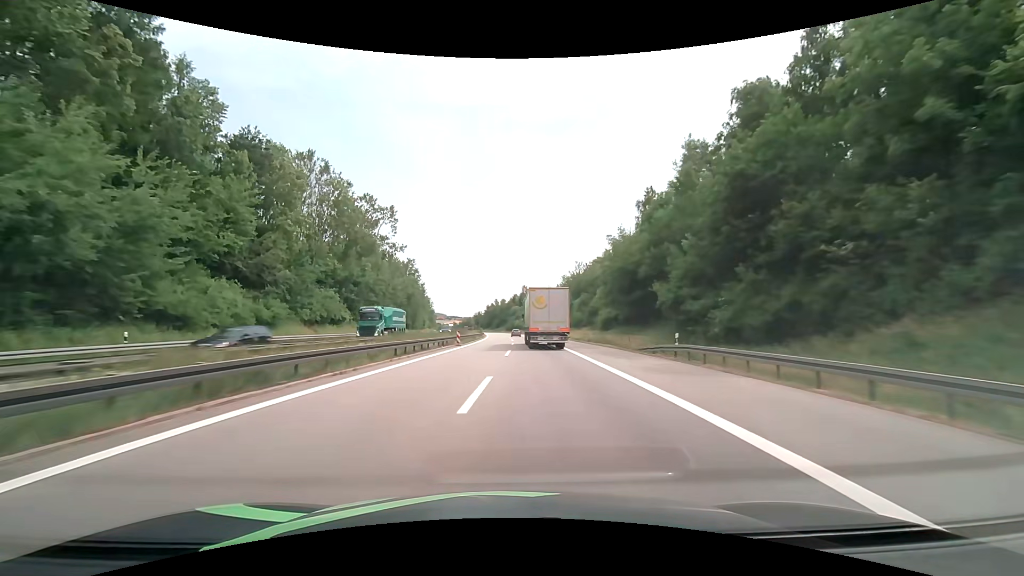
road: motorway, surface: asphalt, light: Day
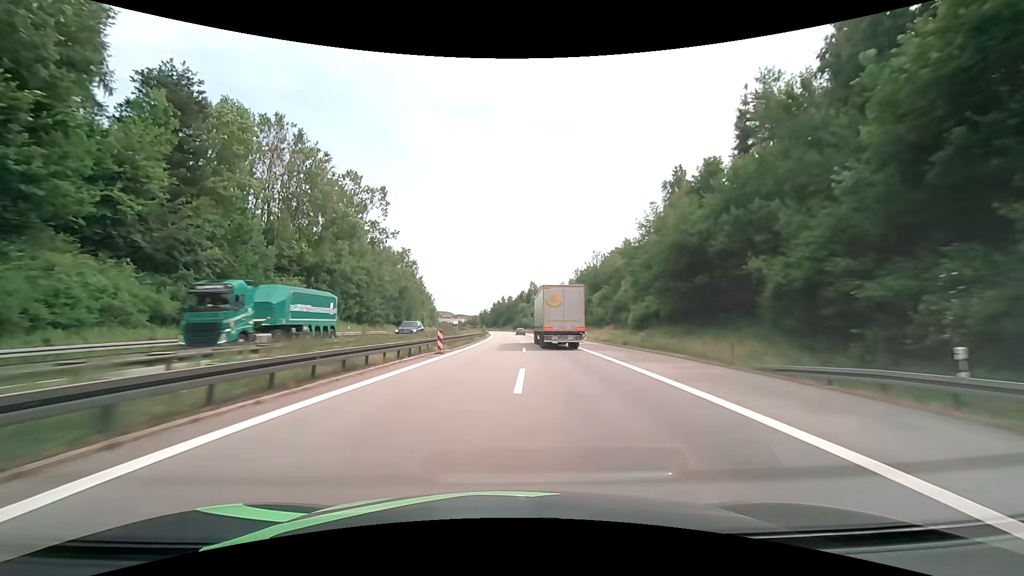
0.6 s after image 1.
(-0.1, +15.1) m; -1°
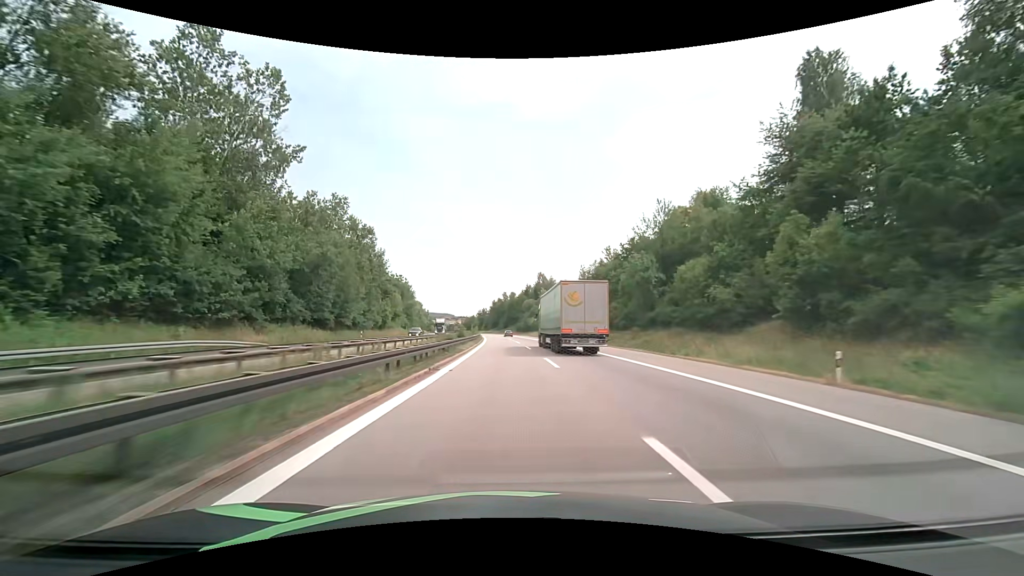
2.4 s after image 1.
(-0.3, +46.2) m; 0°
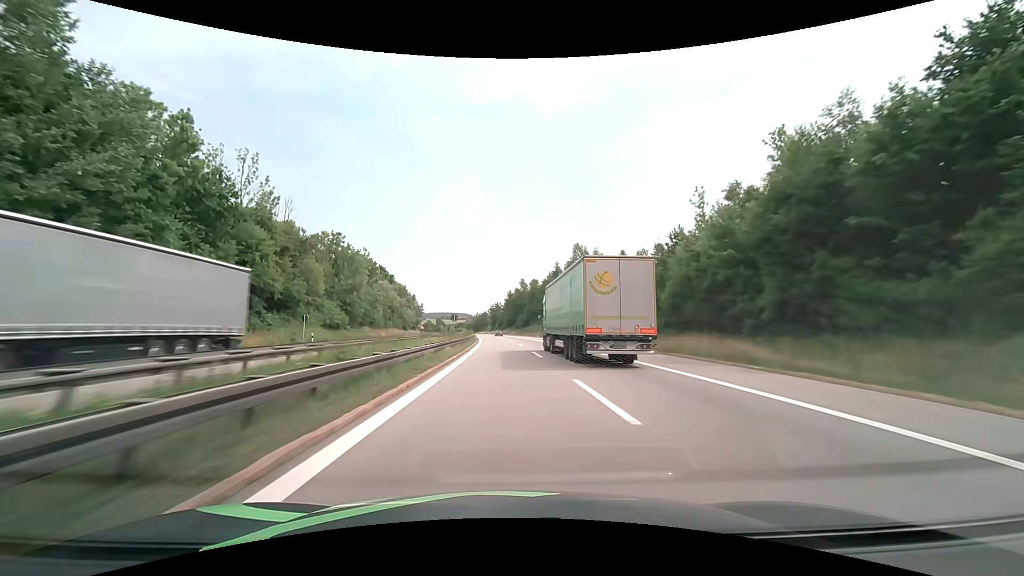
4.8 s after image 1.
(-0.5, +64.8) m; -2°
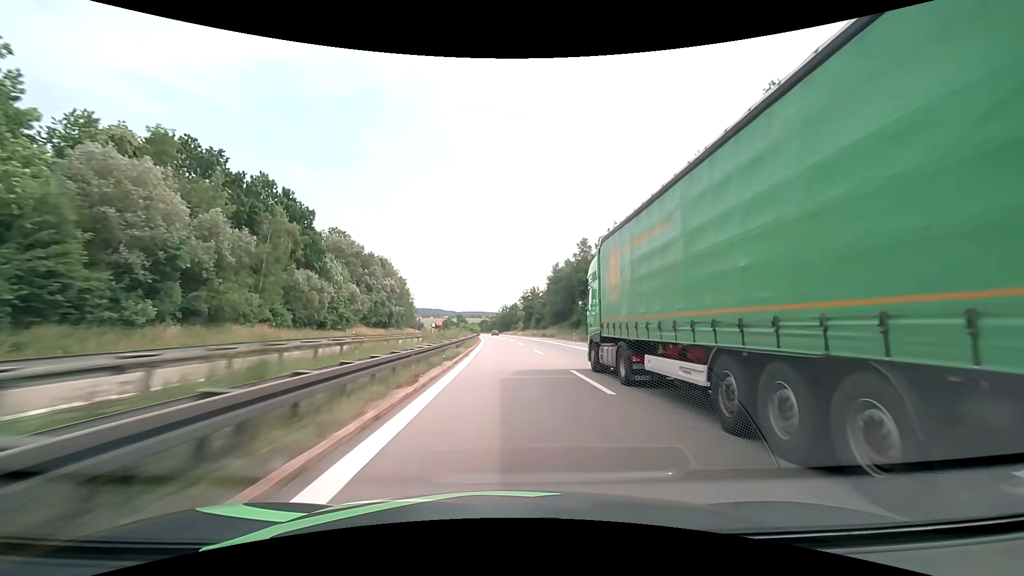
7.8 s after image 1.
(-3.0, +86.3) m; -4°
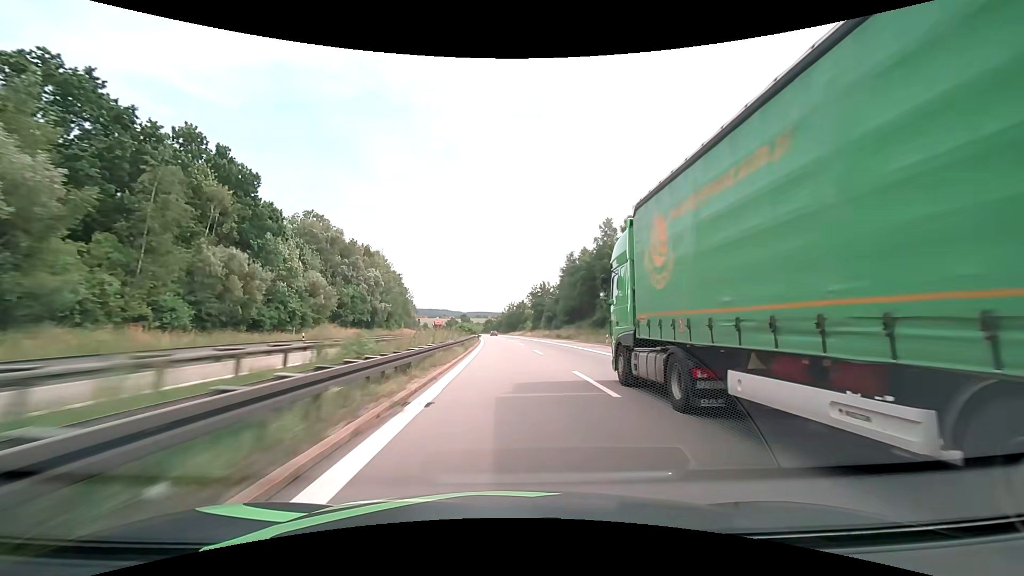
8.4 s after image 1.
(-0.1, +18.0) m; -1°
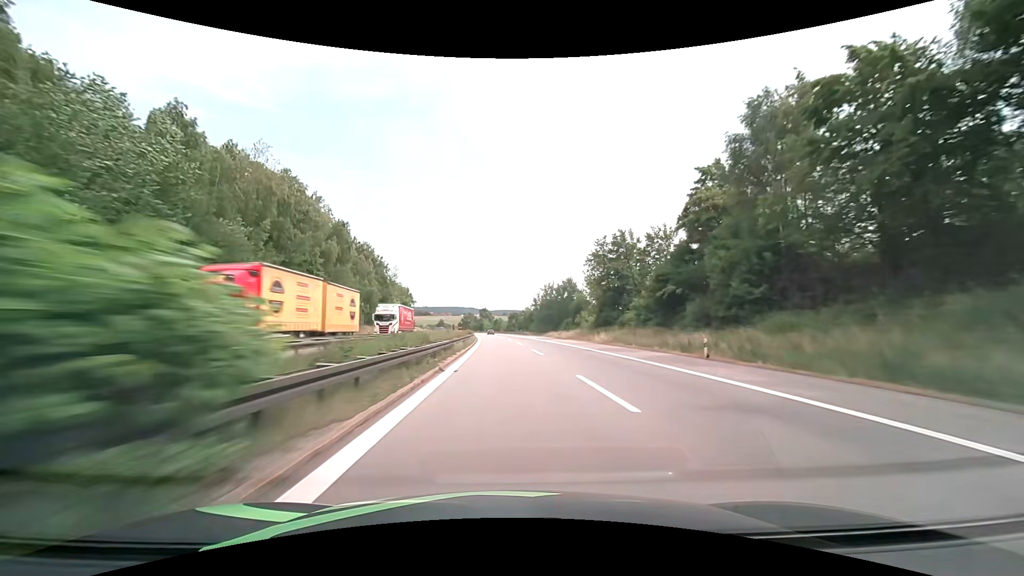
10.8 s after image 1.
(-1.9, +73.5) m; -3°
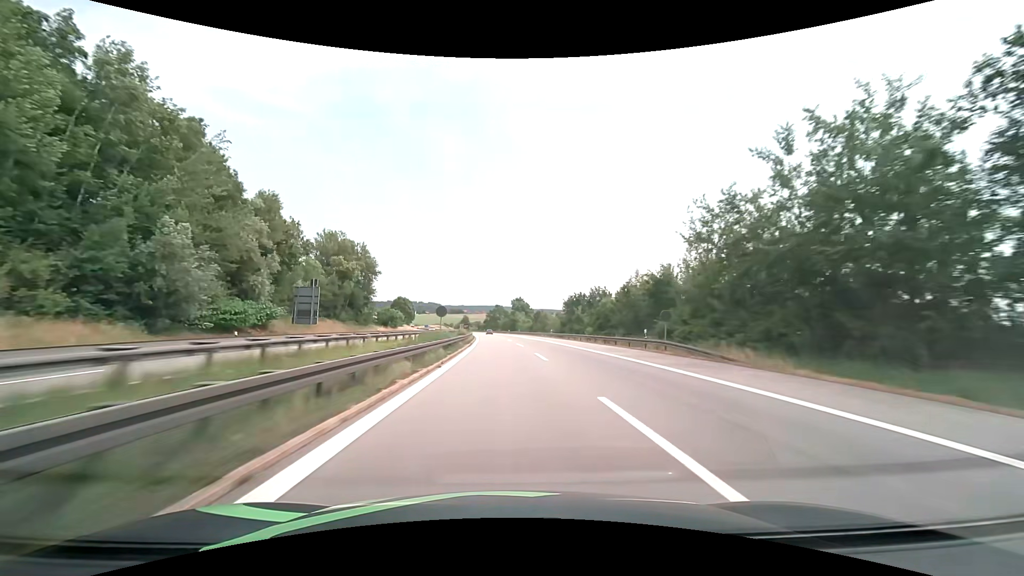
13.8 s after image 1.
(-2.9, +93.8) m; -4°
(0, +10) (0, +20) (0, +30) (-1, +40) (-1, +50) (-2, +60) (-2, +70) (-3, +80) (-3, +90) (-4, +100) m
